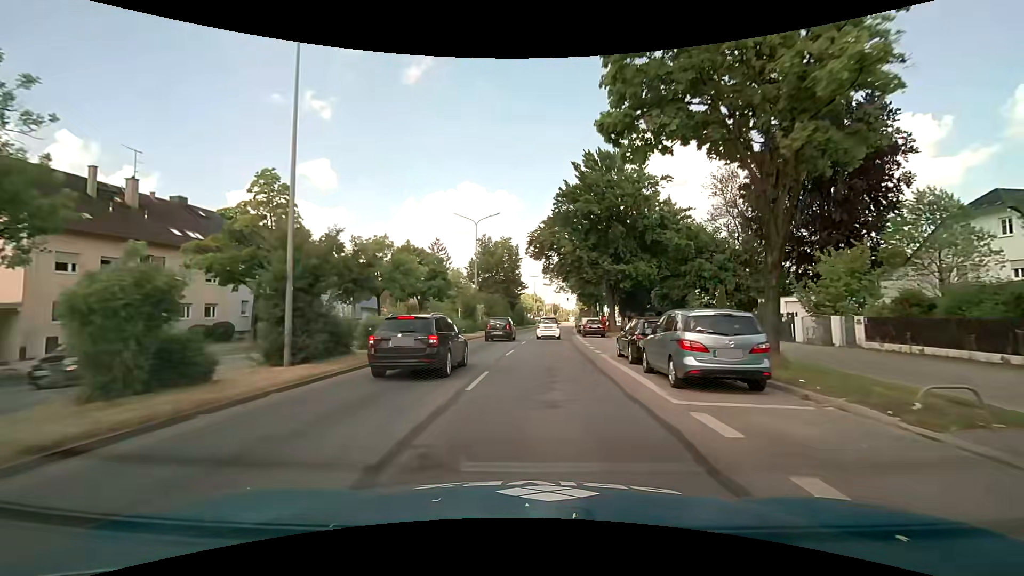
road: primary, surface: asphalt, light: Day
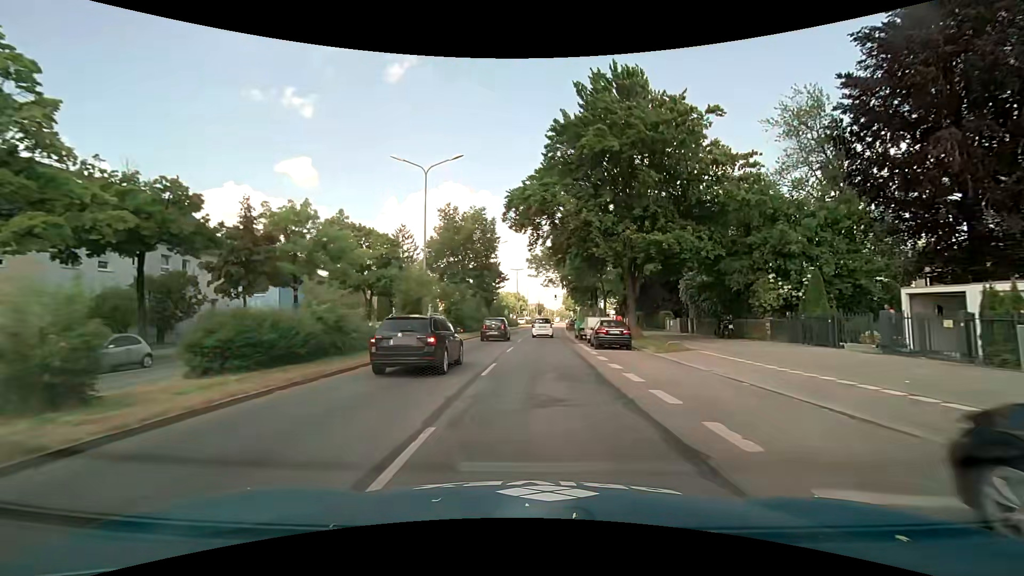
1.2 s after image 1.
(+0.3, +15.4) m; +2°
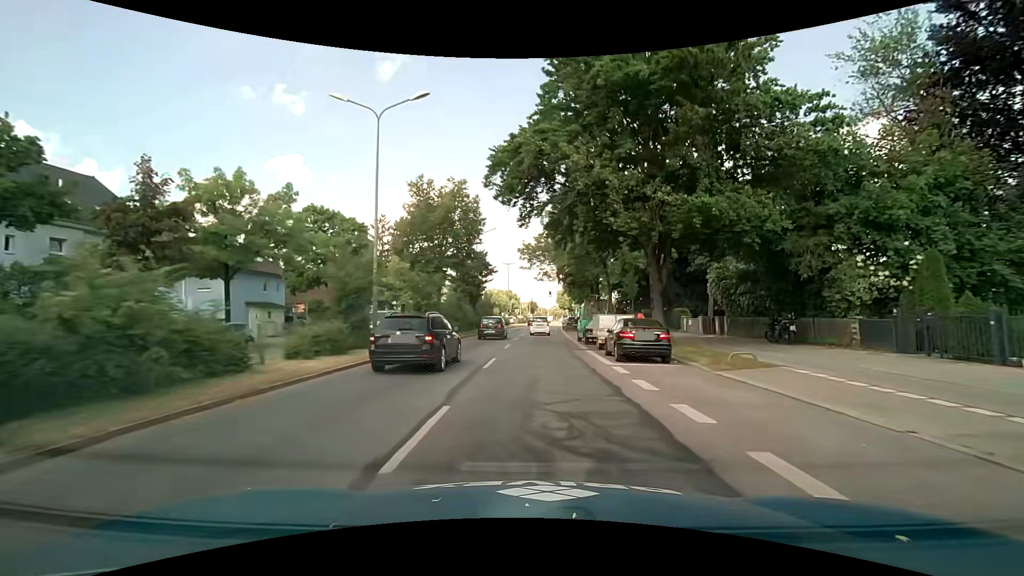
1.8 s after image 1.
(+0.1, +7.7) m; +1°
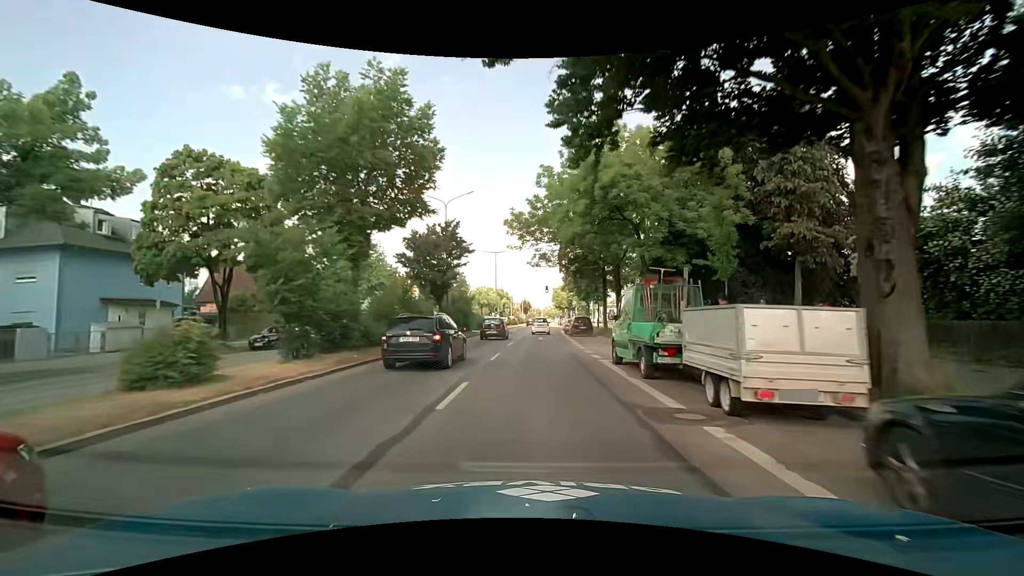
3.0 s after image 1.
(+0.1, +15.2) m; 0°
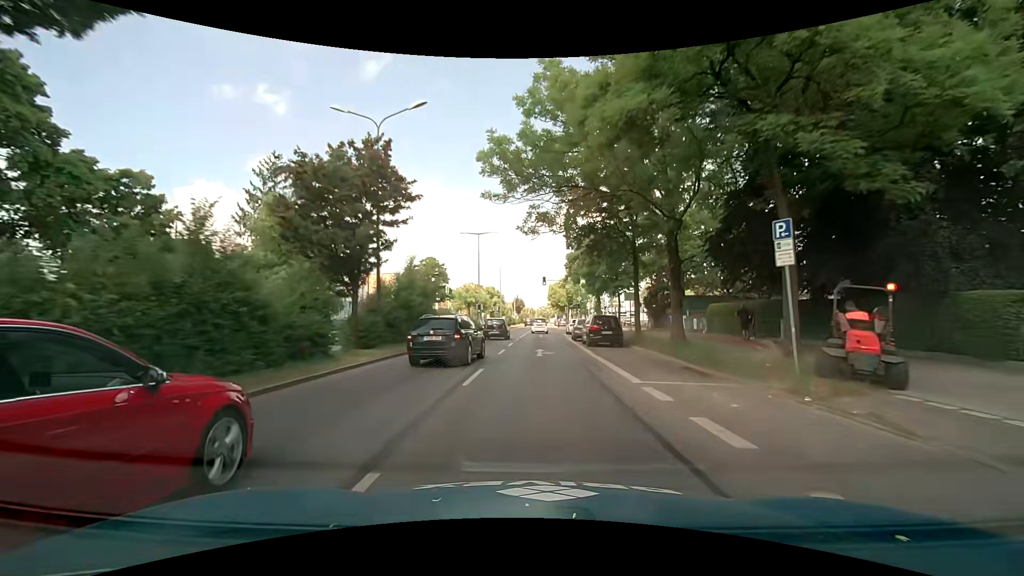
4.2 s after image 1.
(+0.2, +15.1) m; +2°
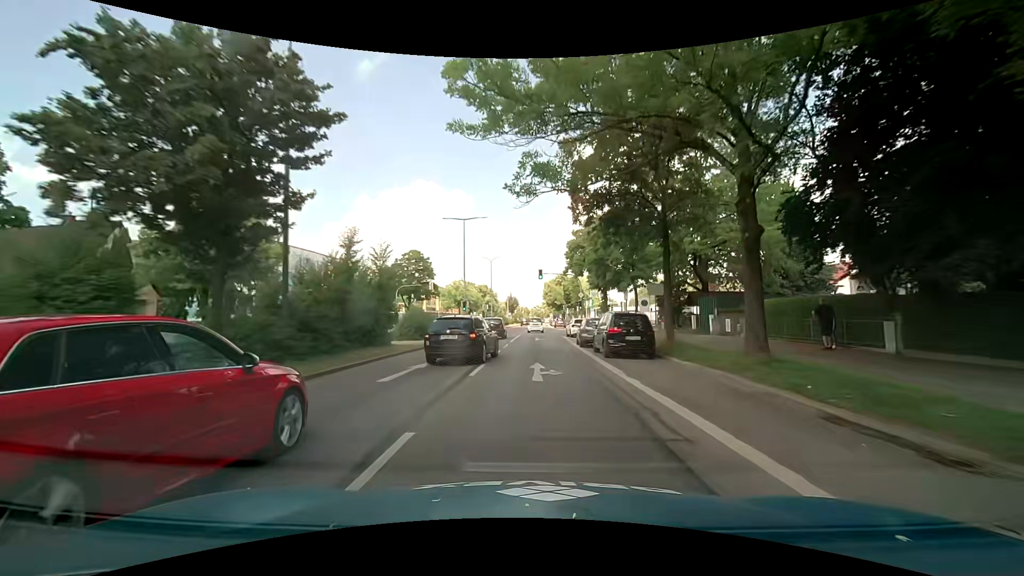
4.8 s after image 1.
(0.0, +7.5) m; 0°
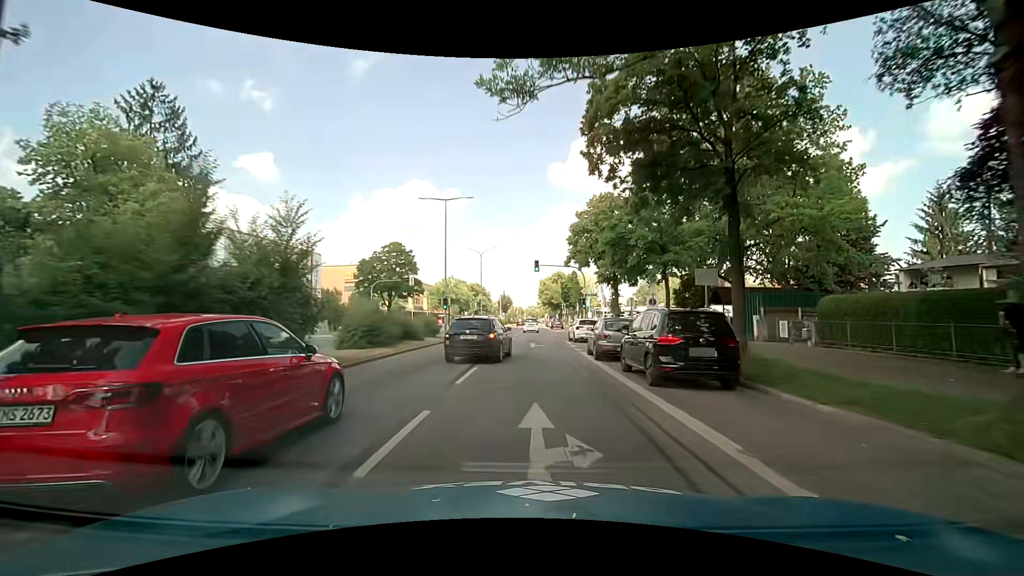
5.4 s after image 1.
(0.0, +7.5) m; 0°
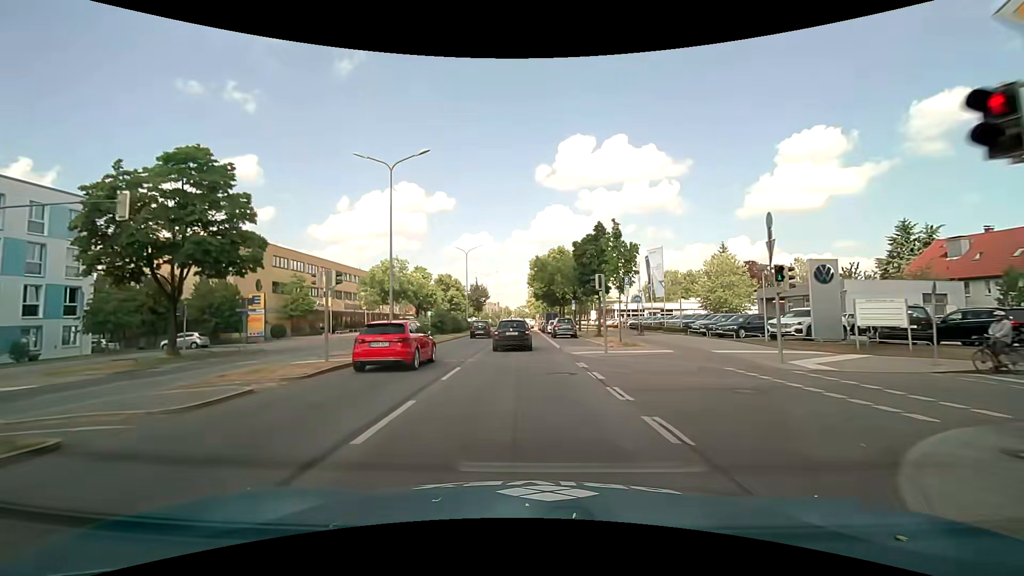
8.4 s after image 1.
(+0.8, +37.1) m; +1°
(0, +10) (0, +20) (0, +30) (0, +40) (0, +50) (0, +60) (0, +70) (0, +80) (0, +90) (0, +100) m
